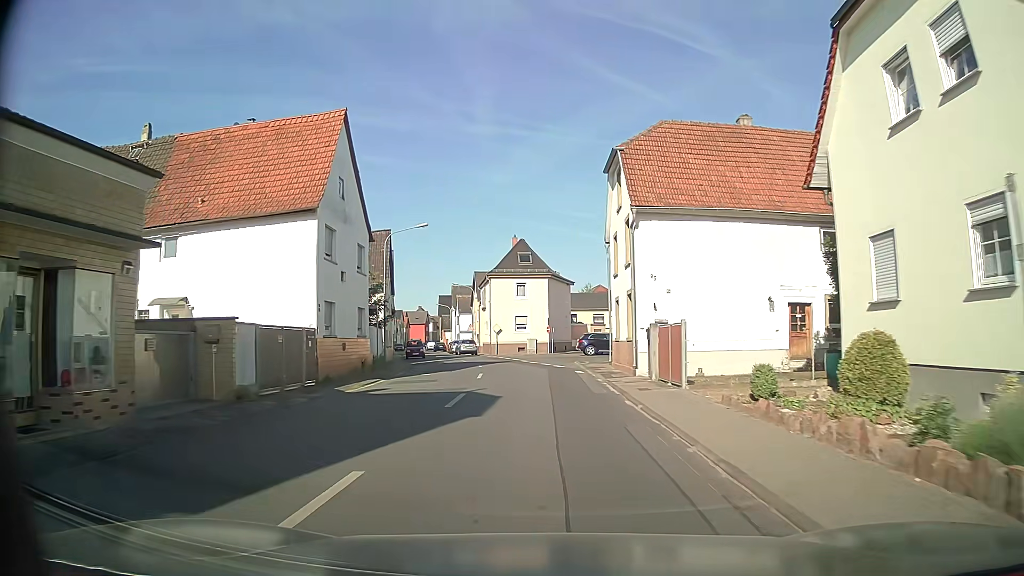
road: tertiary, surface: asphalt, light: Day
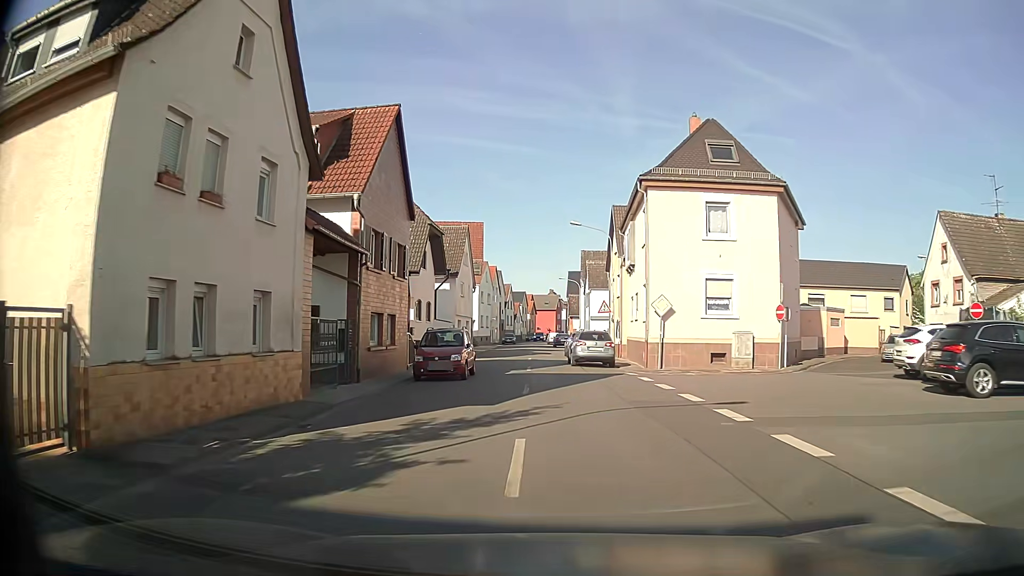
(-2.8, +35.1) m; -12°
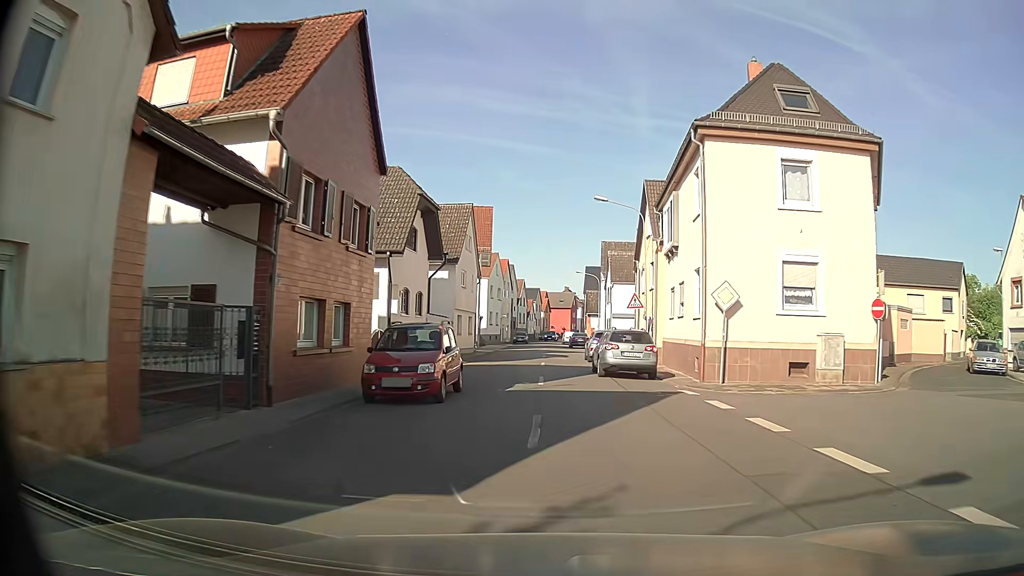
(-0.1, +7.1) m; -1°
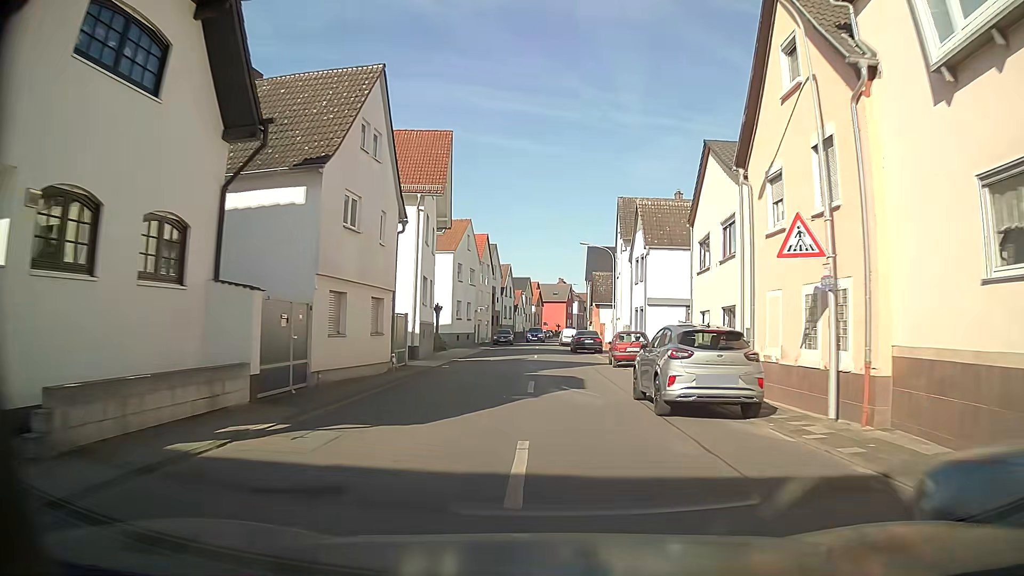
(+0.2, +21.2) m; +1°
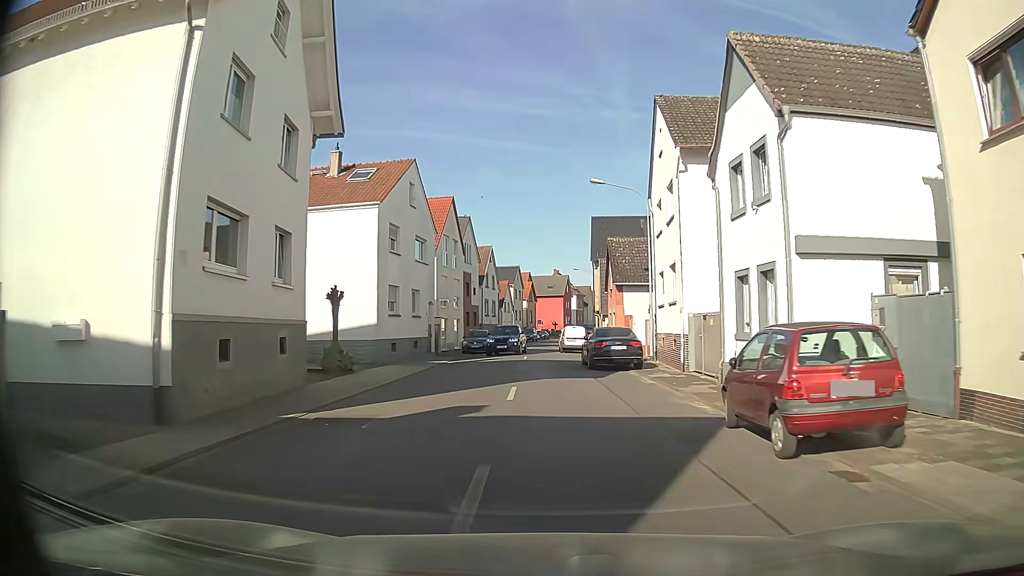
(+0.1, +19.7) m; 0°
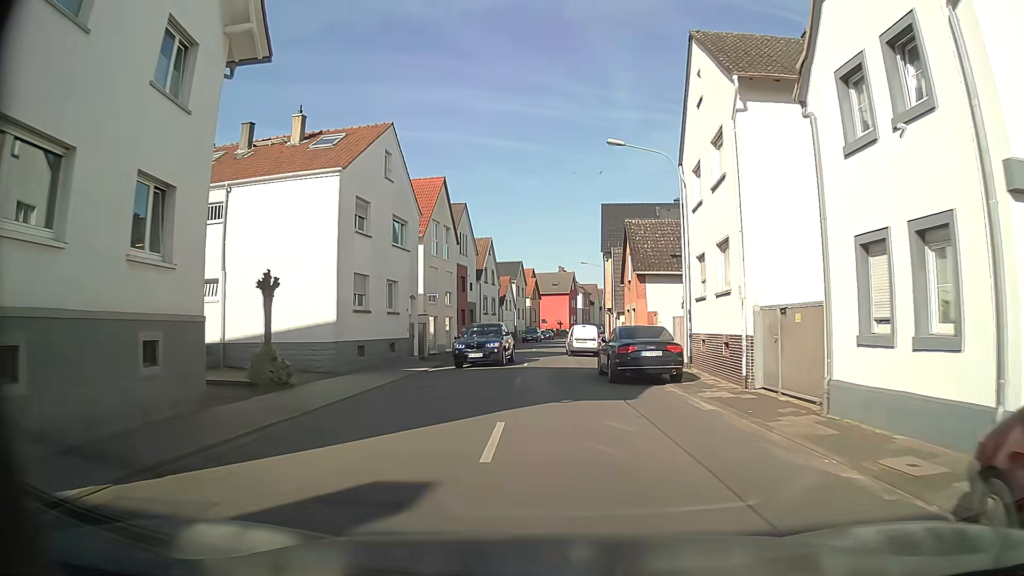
(-0.1, +6.1) m; -1°
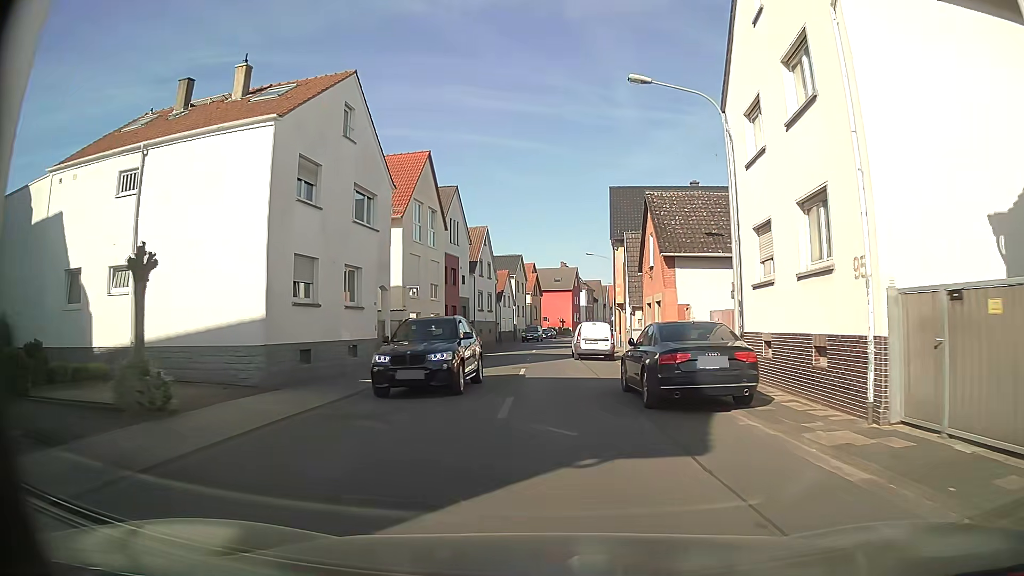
(0.0, +6.0) m; 0°
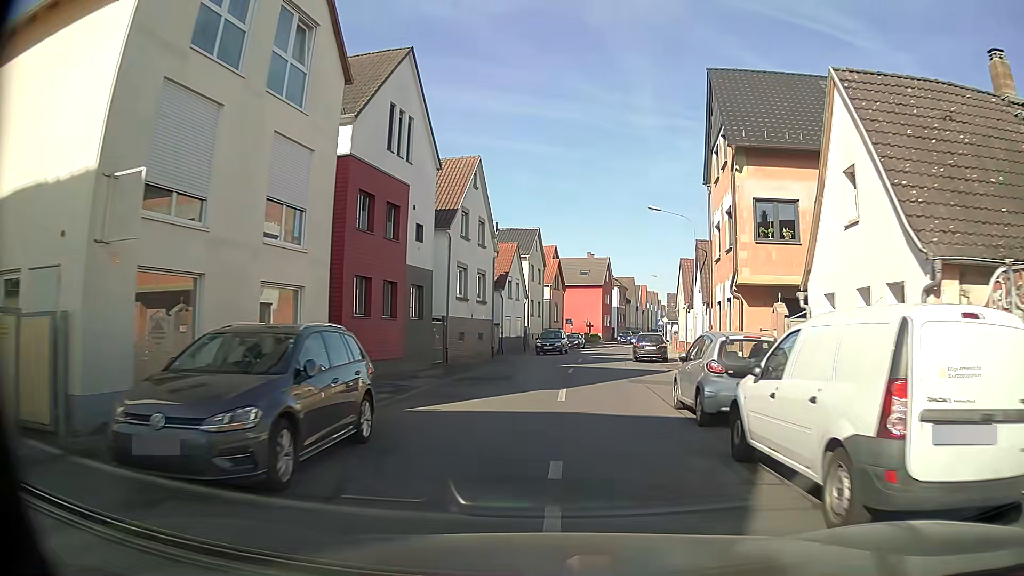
(-0.8, +24.5) m; -2°
